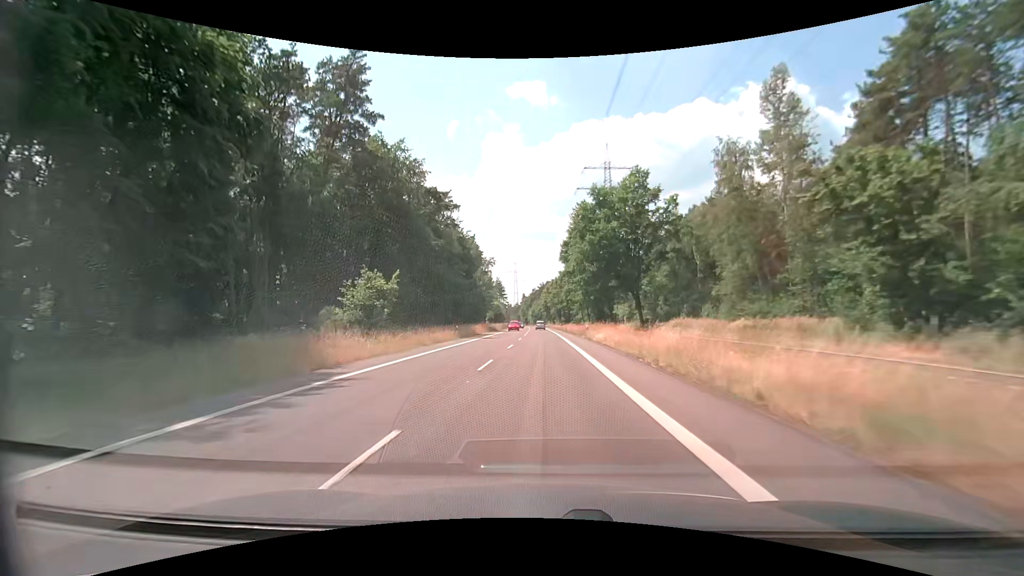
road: secondary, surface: asphalt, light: Day
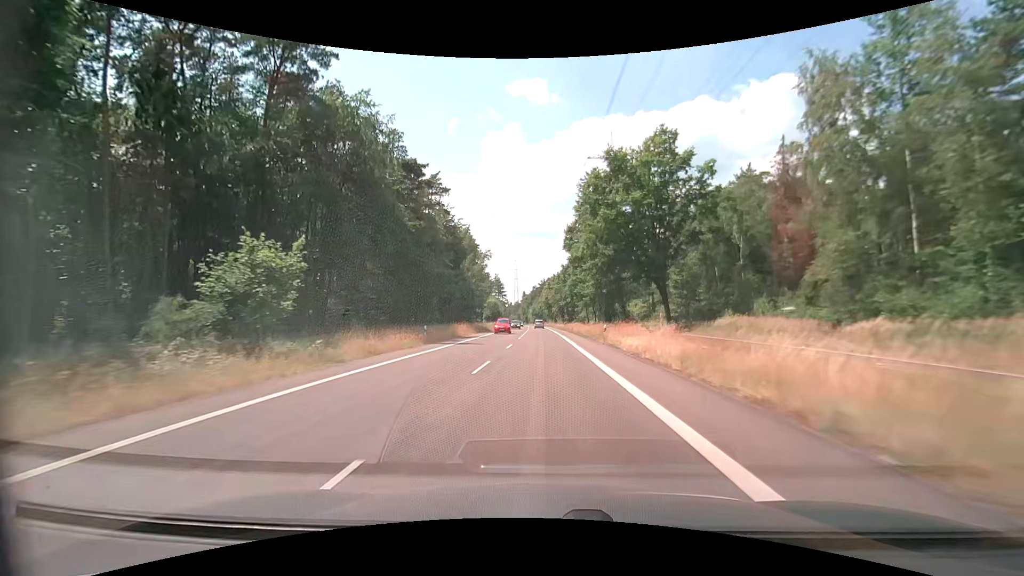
(0.0, +12.7) m; 0°
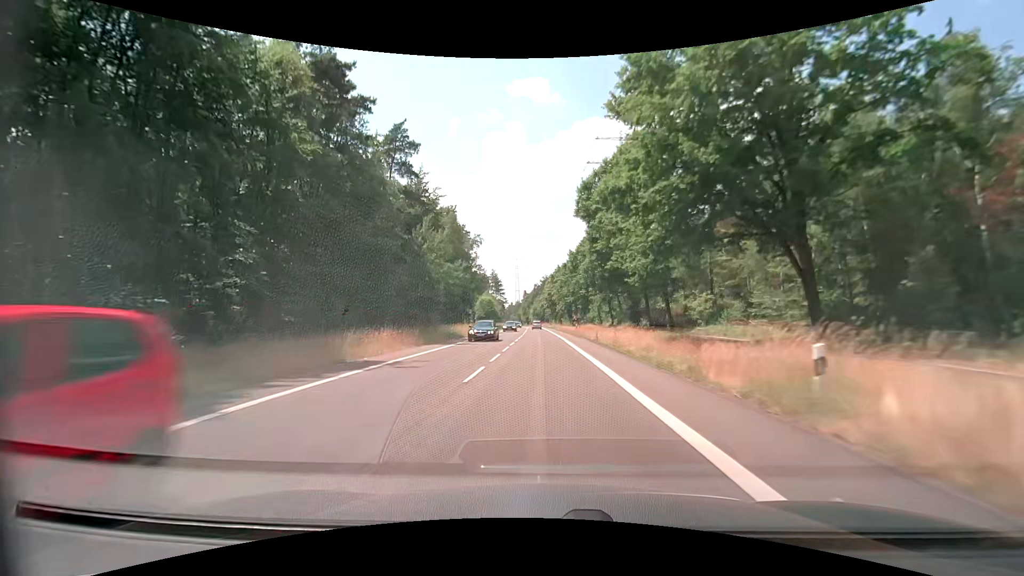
(-0.1, +25.3) m; 0°
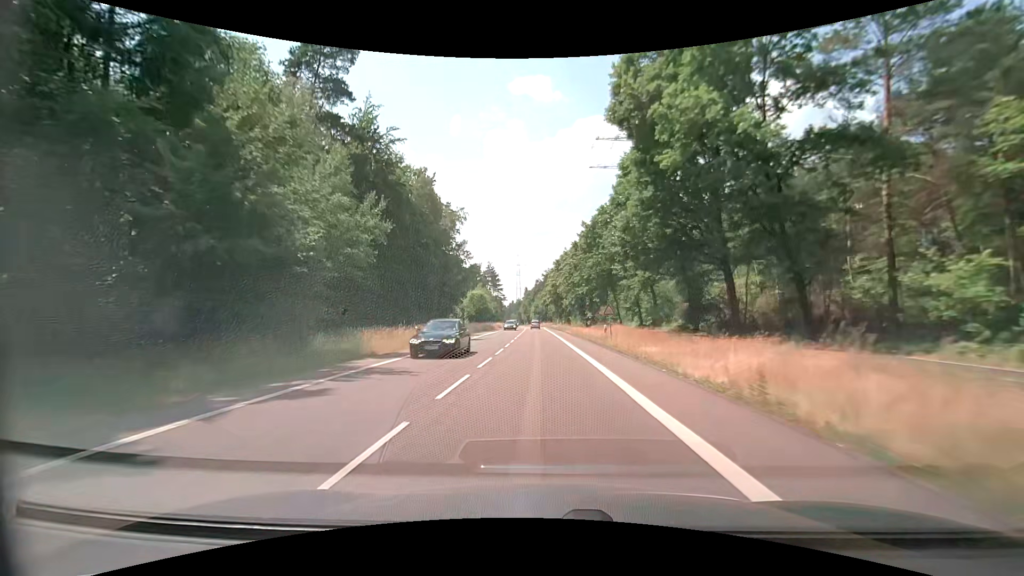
(-0.1, +25.1) m; 0°
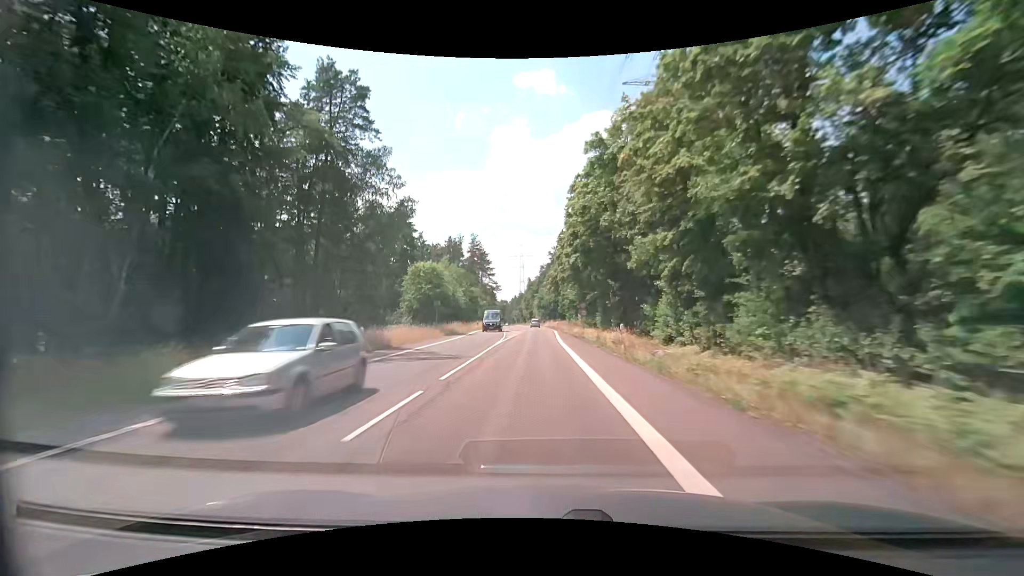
(-0.5, +59.6) m; -1°
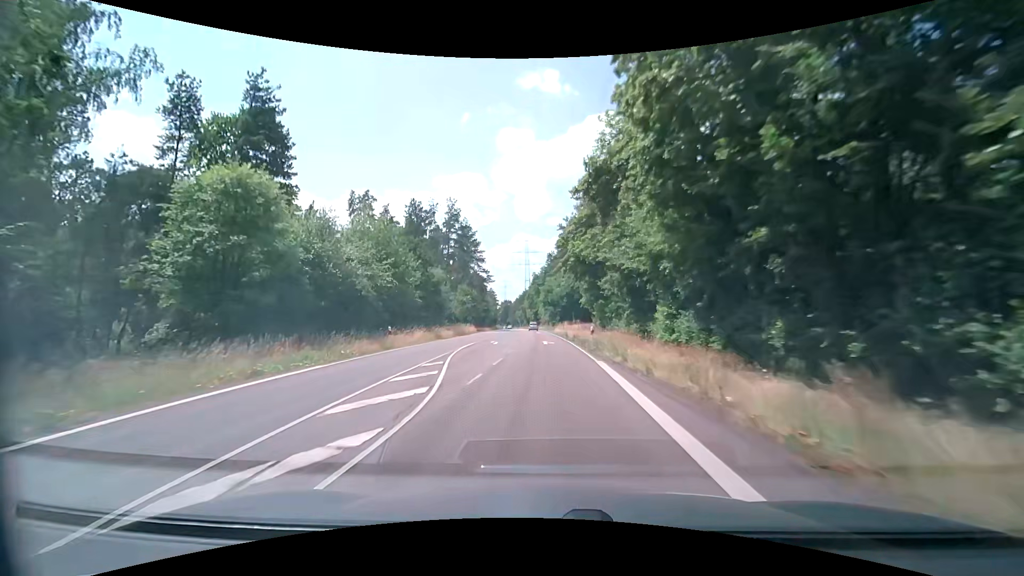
(-0.4, +43.4) m; -1°
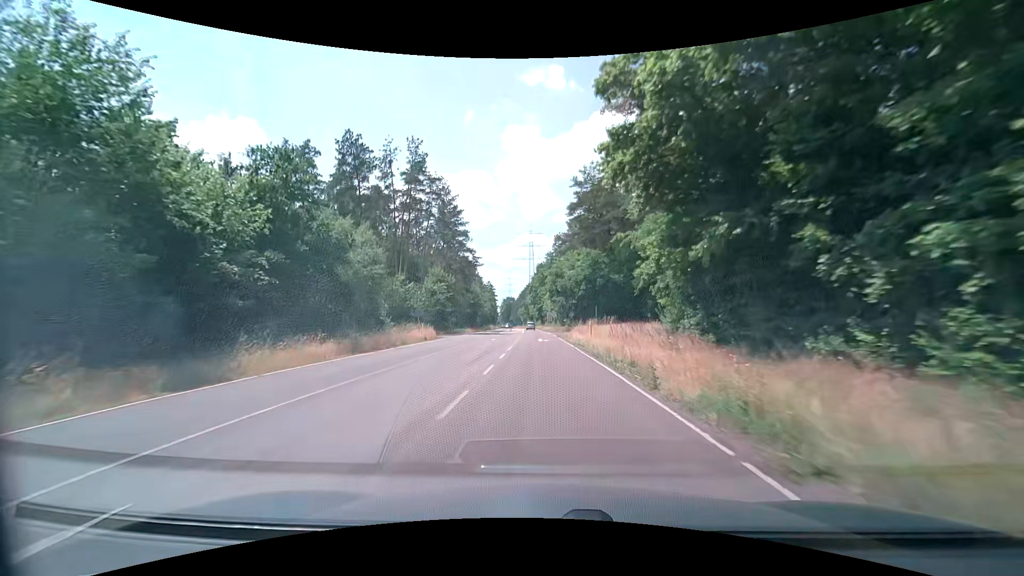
(-0.1, +32.0) m; 0°
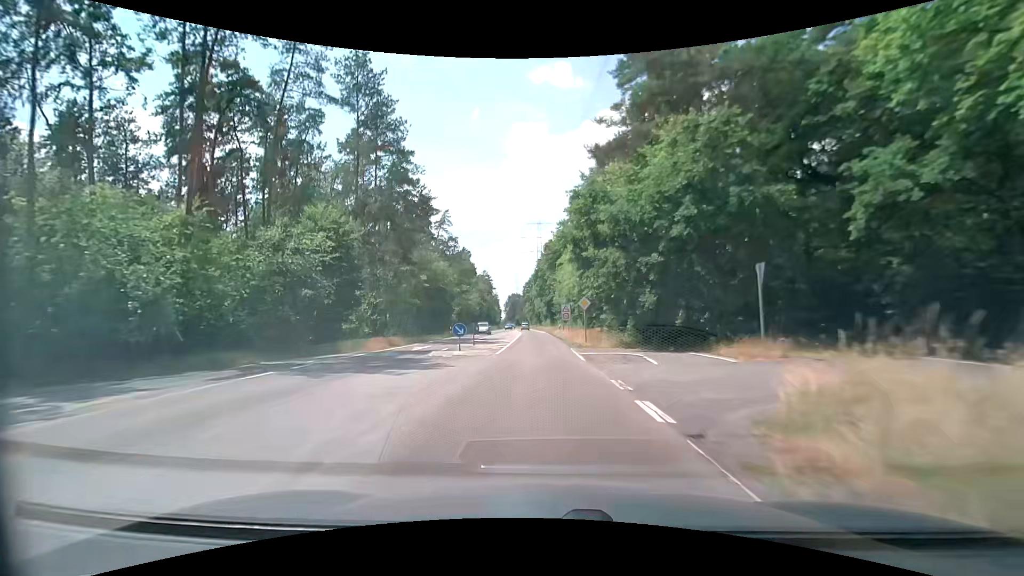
(-0.4, +42.4) m; -1°
(0, +10) (0, +20) (0, +30) (-1, +40) (-1, +50) (-2, +60) (-2, +70) (-3, +80) (-3, +90) (-4, +100) m
